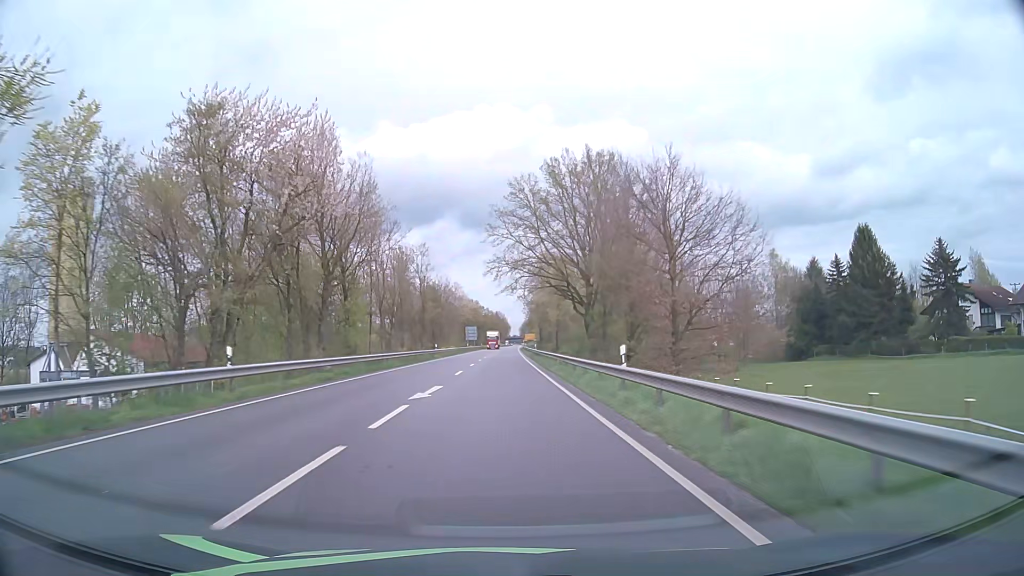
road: primary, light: Day
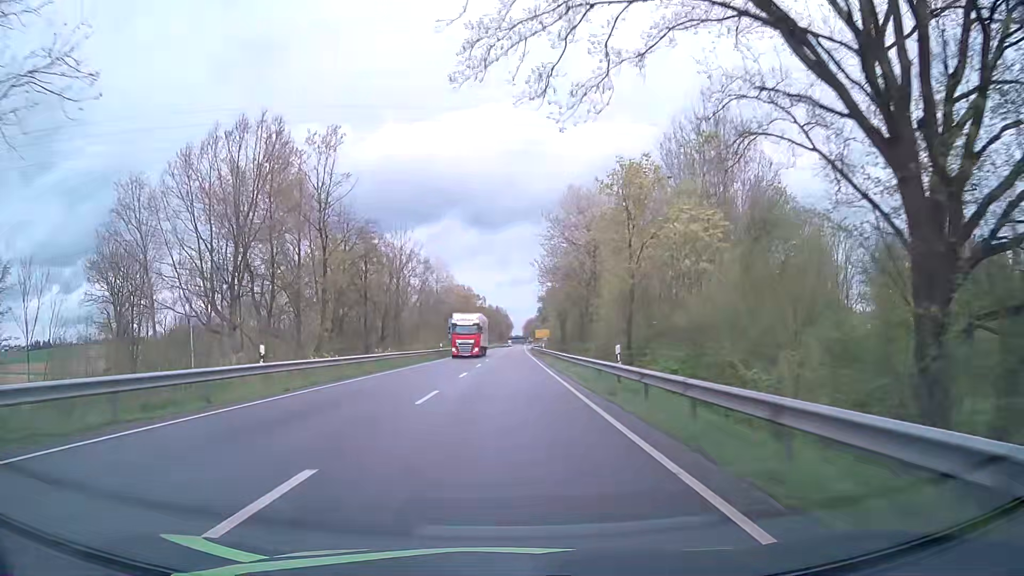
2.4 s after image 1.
(-0.1, +50.5) m; 0°
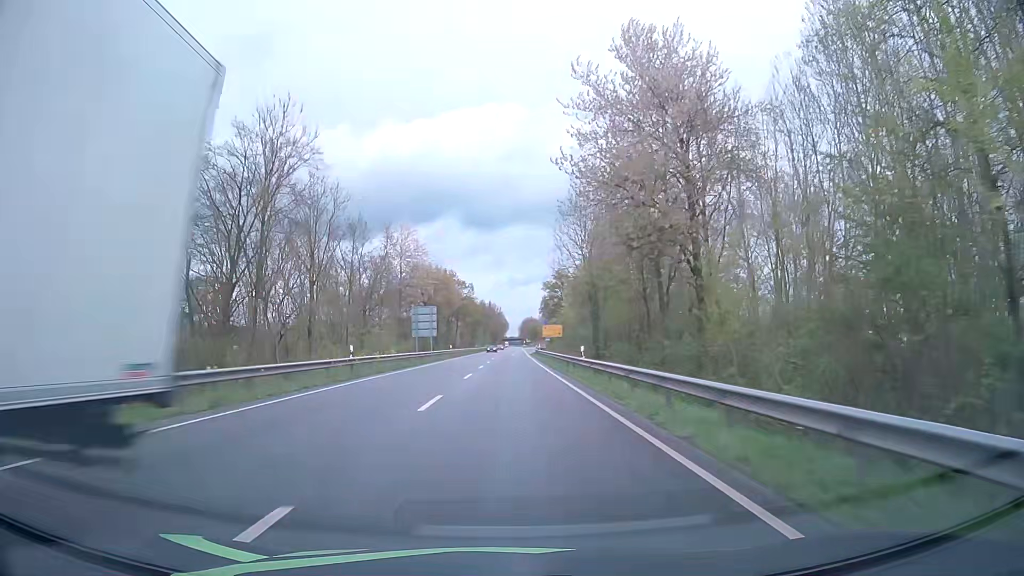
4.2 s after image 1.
(+0.1, +37.6) m; 0°
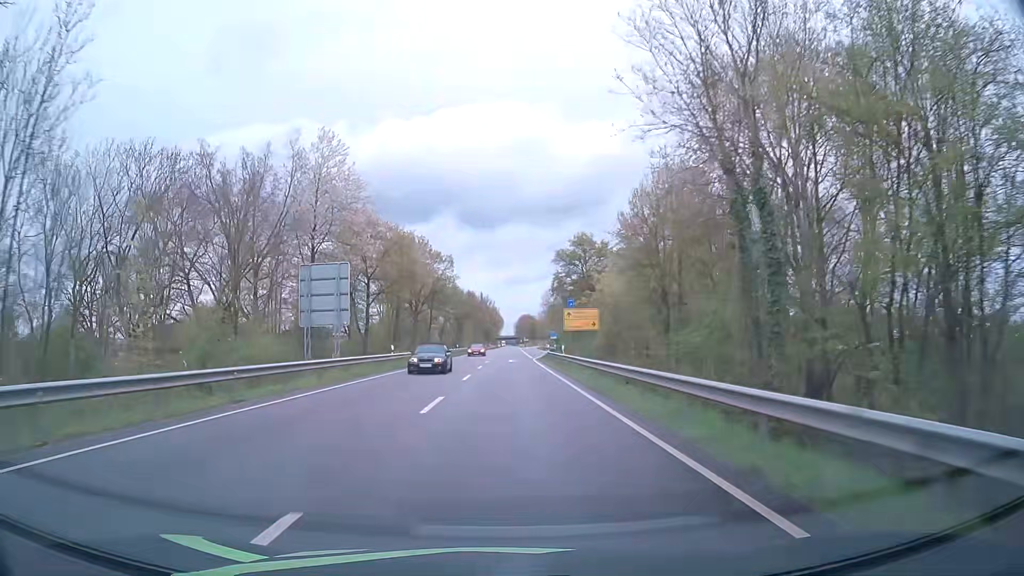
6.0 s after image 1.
(+0.2, +37.5) m; 0°
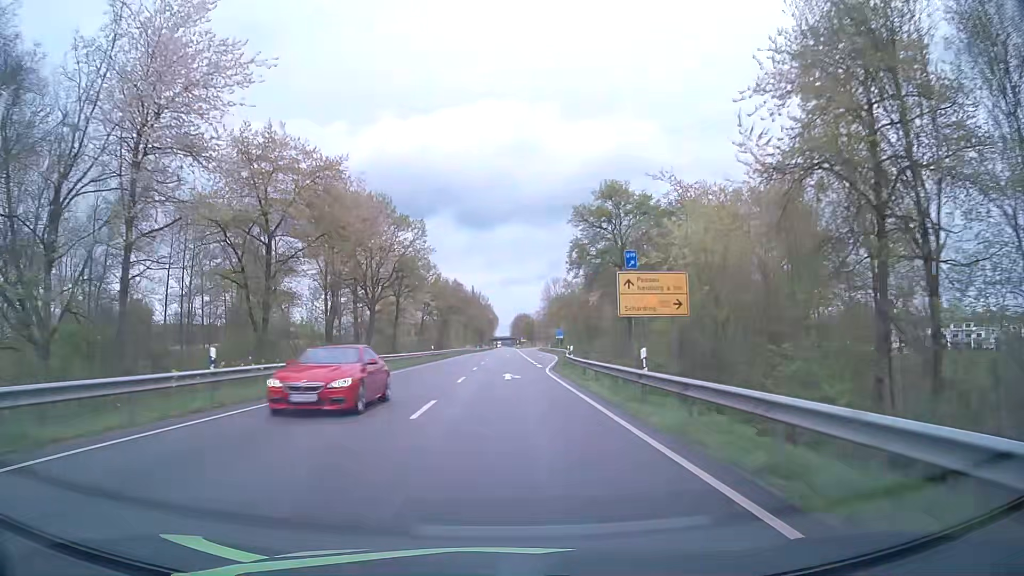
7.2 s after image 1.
(+0.1, +25.0) m; 0°
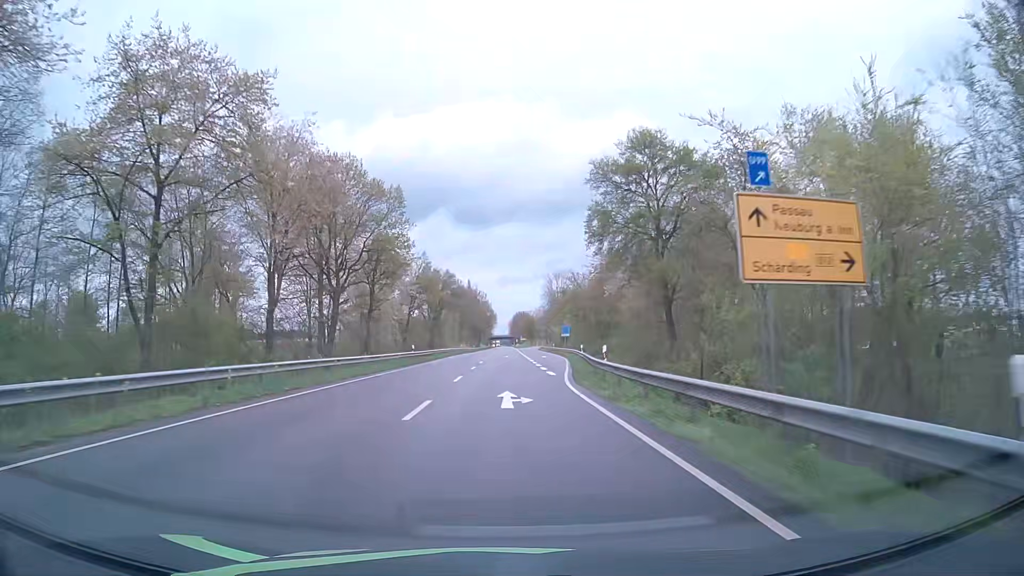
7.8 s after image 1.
(0.0, +12.5) m; 0°
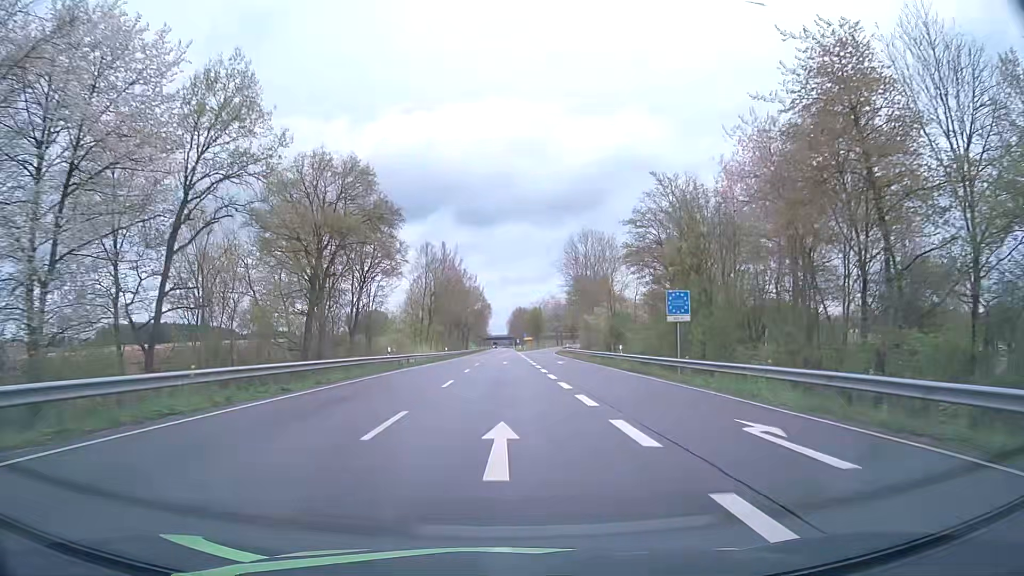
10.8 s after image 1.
(+0.2, +62.4) m; 0°
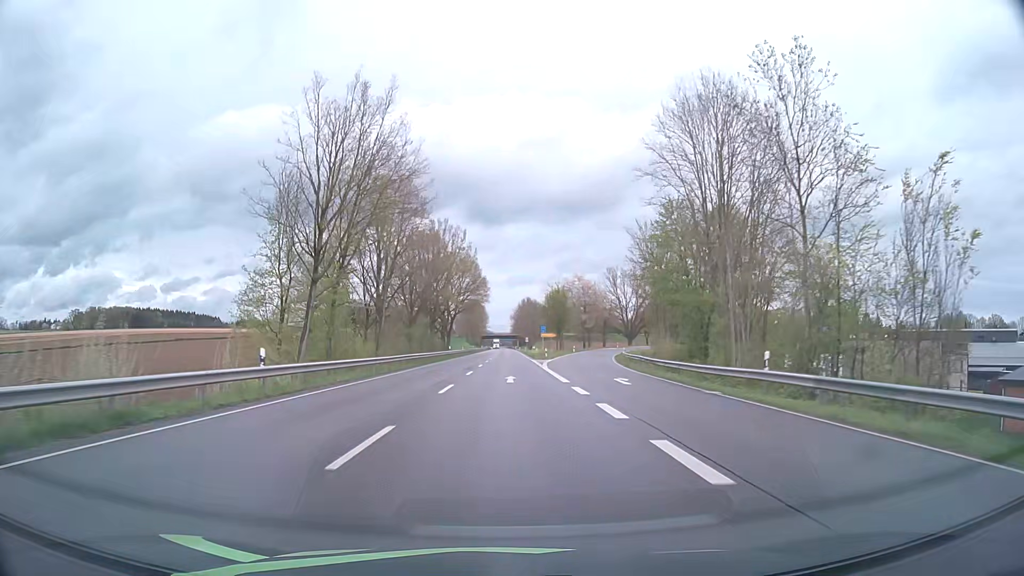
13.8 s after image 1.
(0.0, +62.6) m; 0°
(0, +10) (0, +20) (0, +30) (0, +40) (0, +50) (0, +60) (0, +70) (0, +80) (0, +90) (0, +100) m
